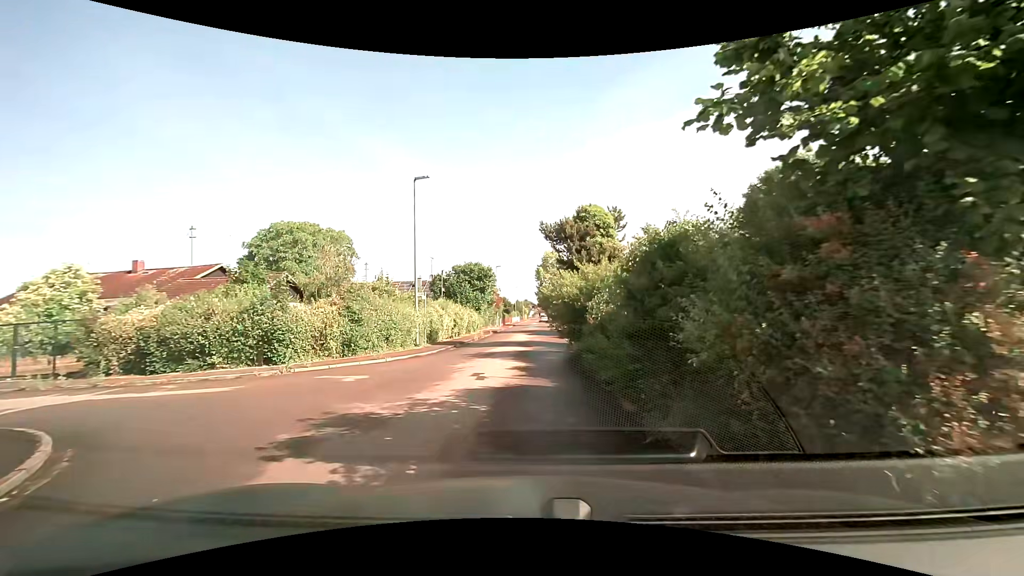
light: Day
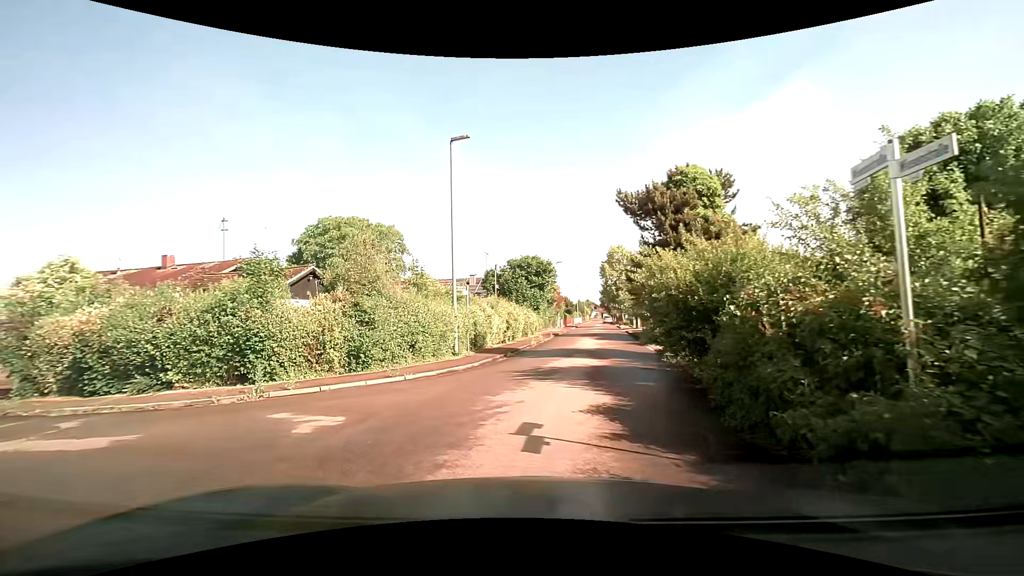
(-0.3, +5.3) m; -9°
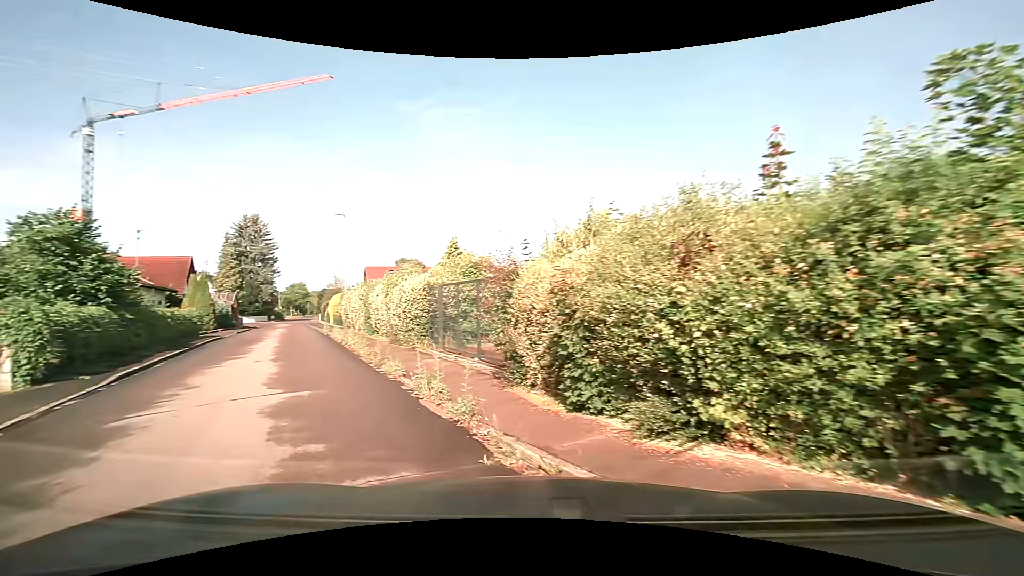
(-3.5, +8.8) m; -52°
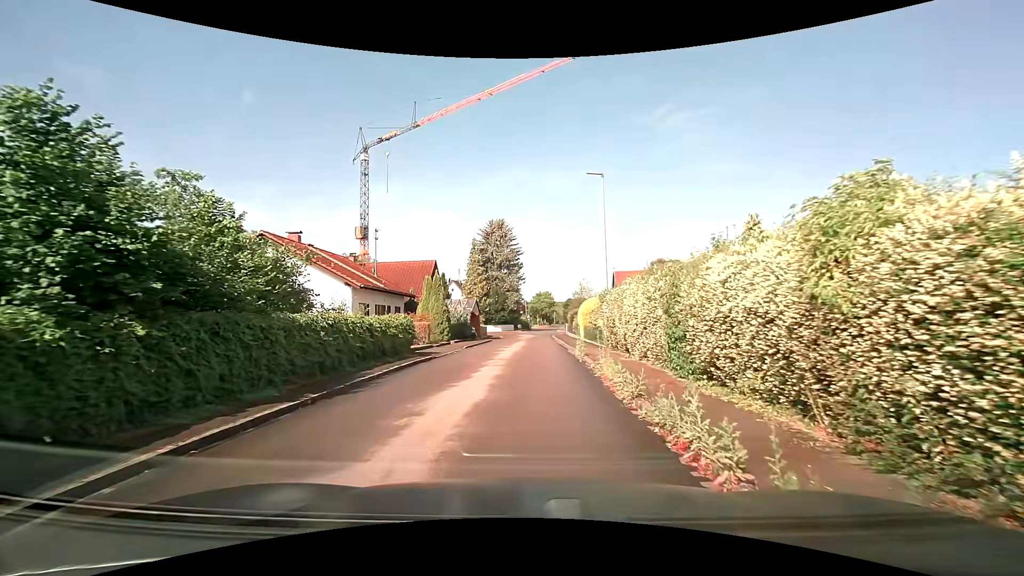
(-4.6, +12.3) m; -29°
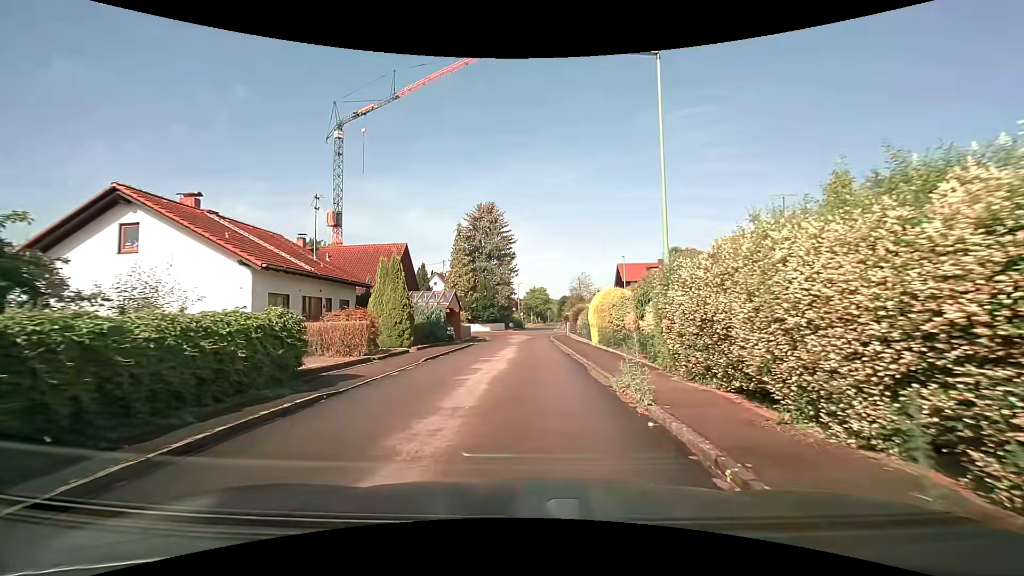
(-0.1, +9.8) m; -1°
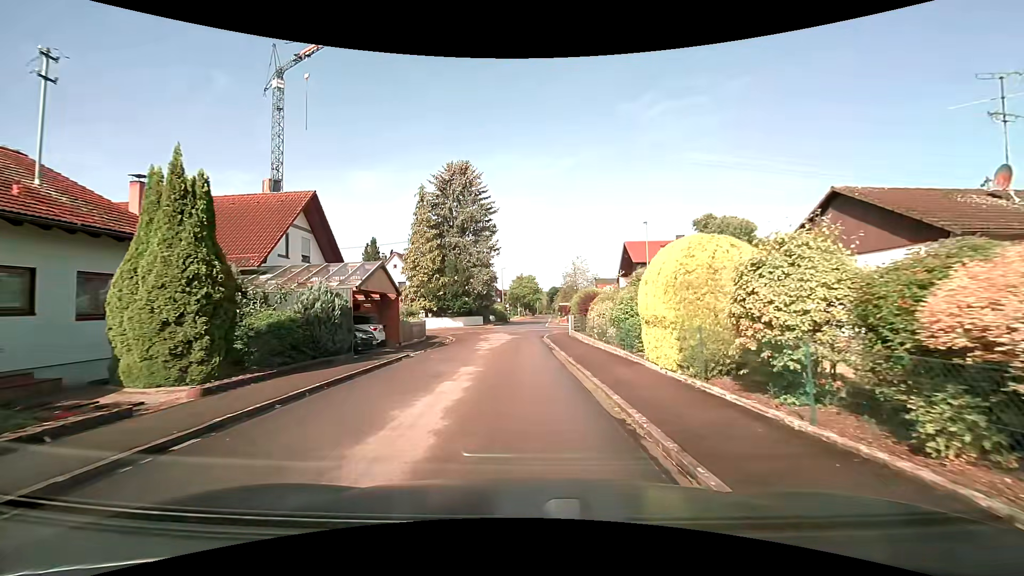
(+0.4, +15.1) m; +2°
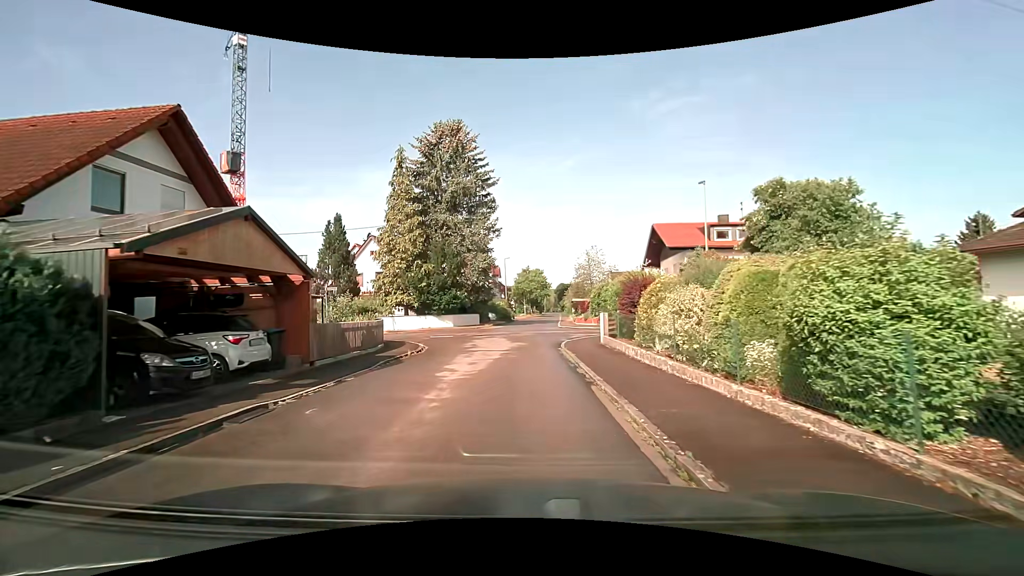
(0.0, +10.4) m; 0°
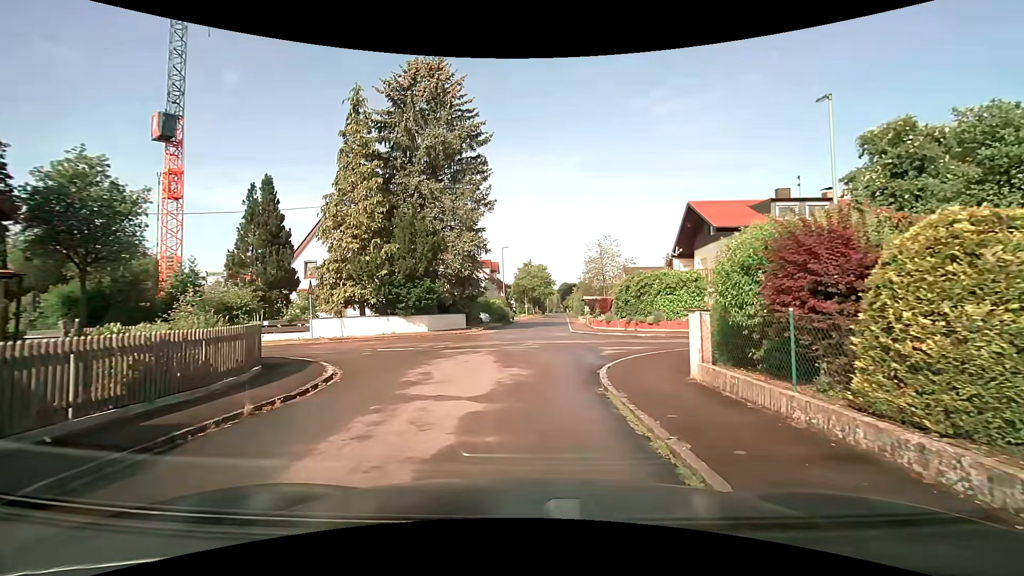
(-0.1, +10.3) m; 0°
